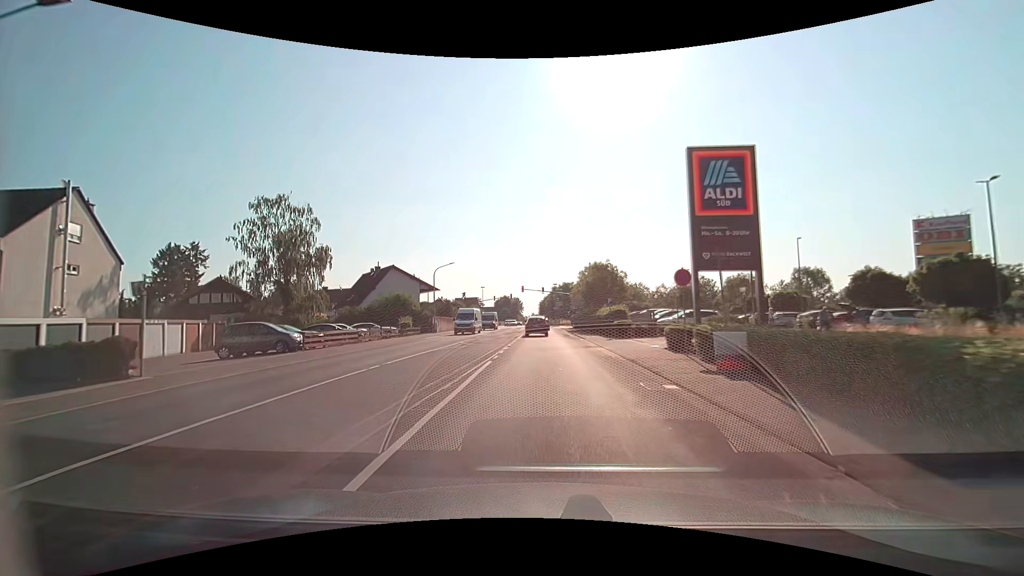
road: secondary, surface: asphalt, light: Day
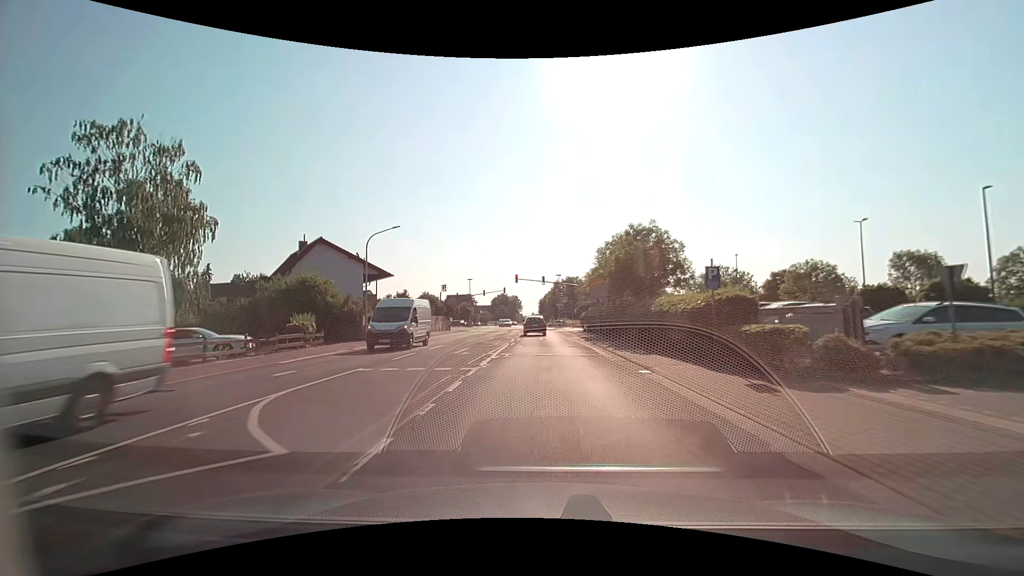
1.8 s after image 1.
(+0.1, +21.8) m; +1°
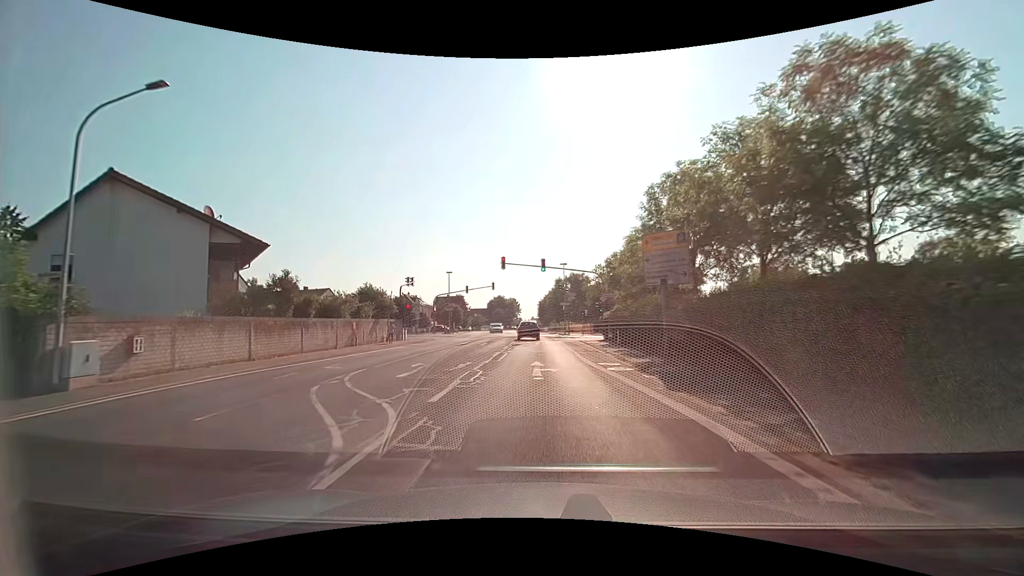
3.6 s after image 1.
(-0.1, +21.9) m; 0°
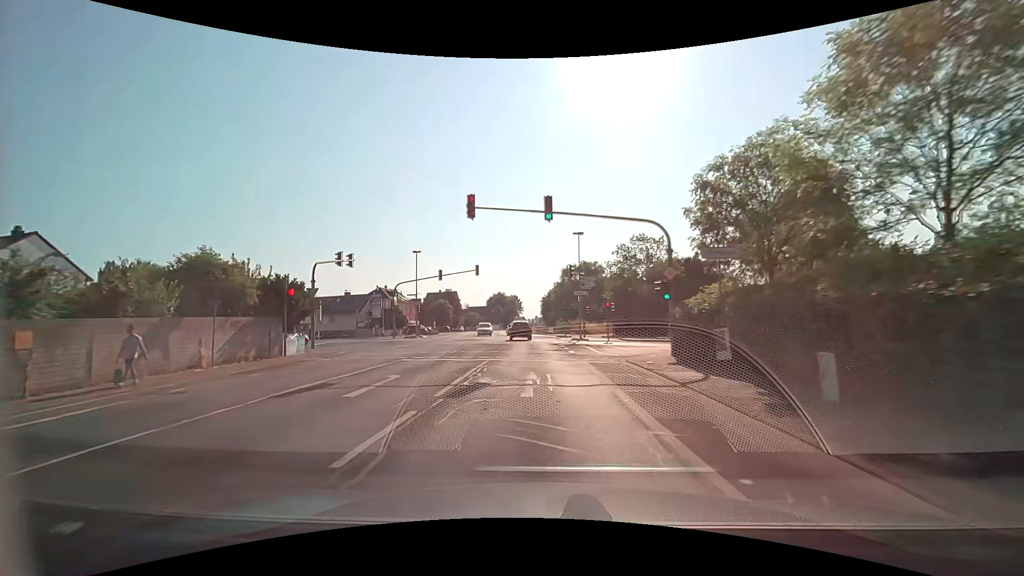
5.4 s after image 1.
(-0.1, +22.0) m; -1°
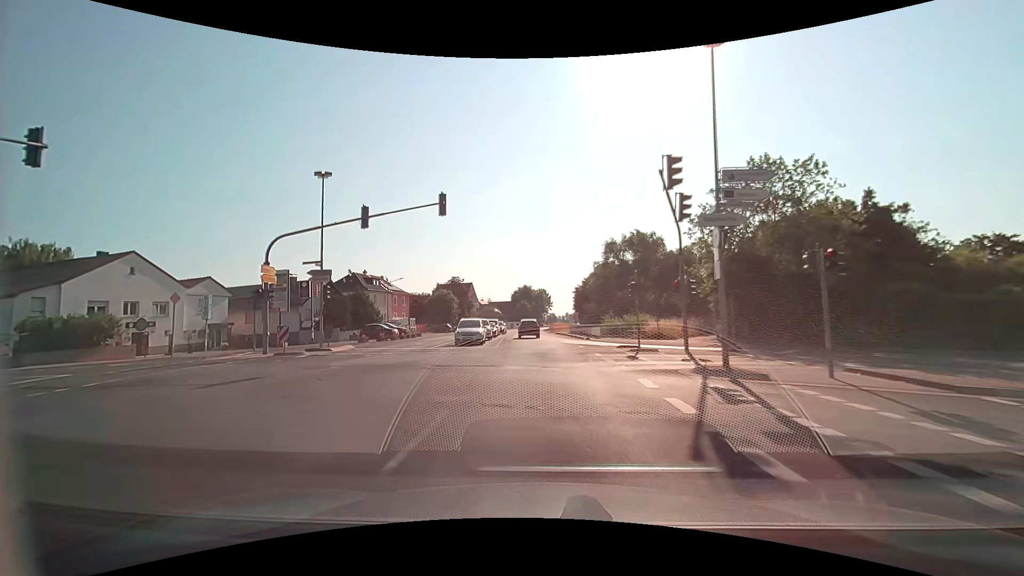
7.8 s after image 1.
(-0.6, +29.5) m; -3°
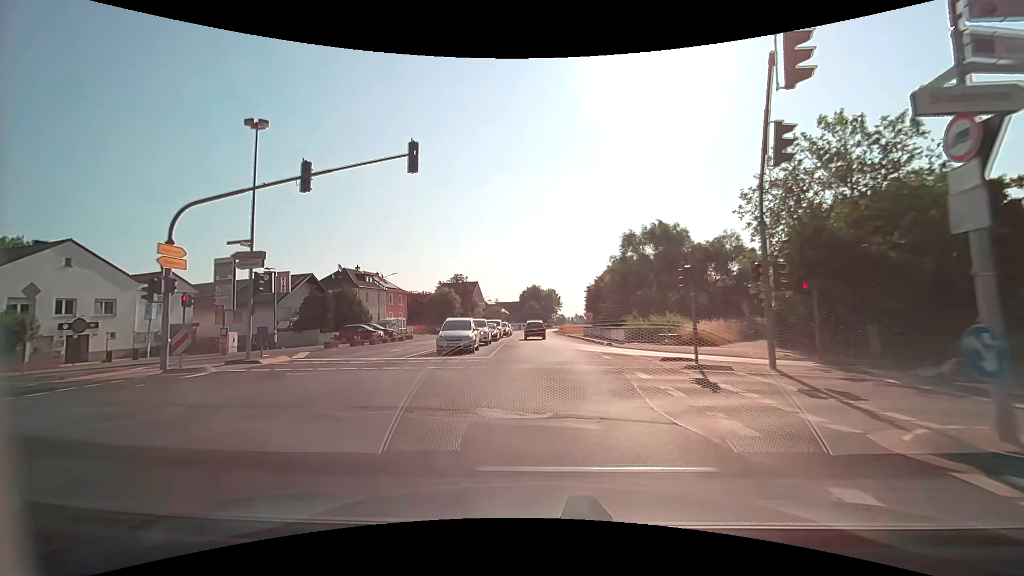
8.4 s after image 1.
(-0.1, +7.5) m; -1°
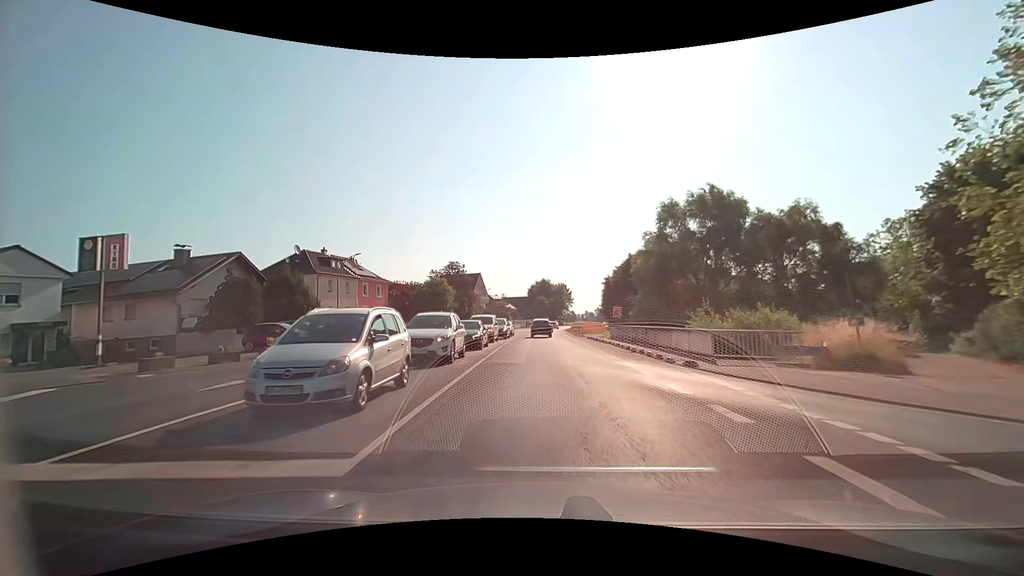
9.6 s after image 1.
(-0.2, +14.9) m; -1°
(0, +10) (0, +20) (0, +30) (0, +40) (0, +50) (0, +60) (0, +70) (+1, +80) (+1, +90) (+2, +100) m
